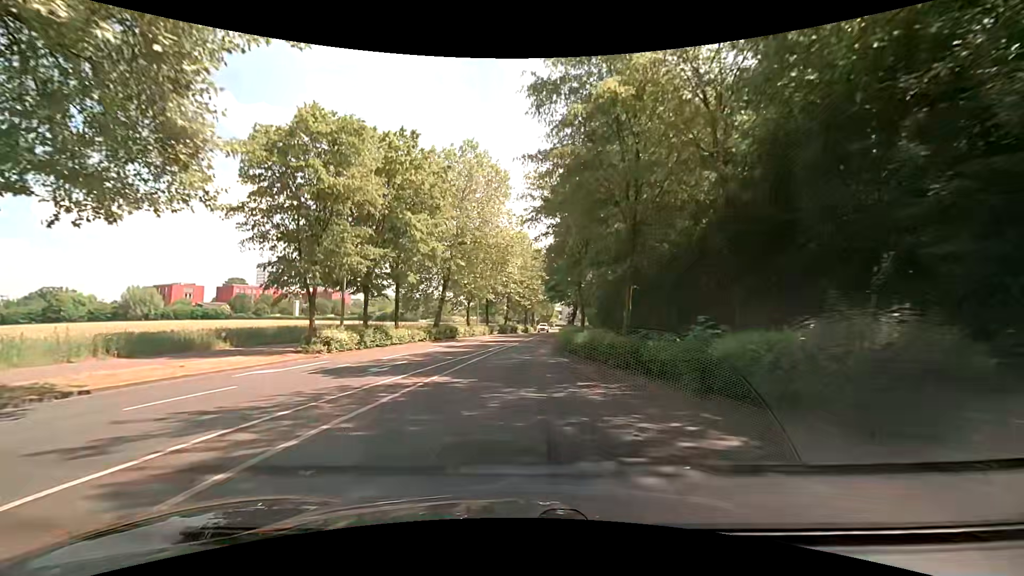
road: tertiary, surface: asphalt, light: Day
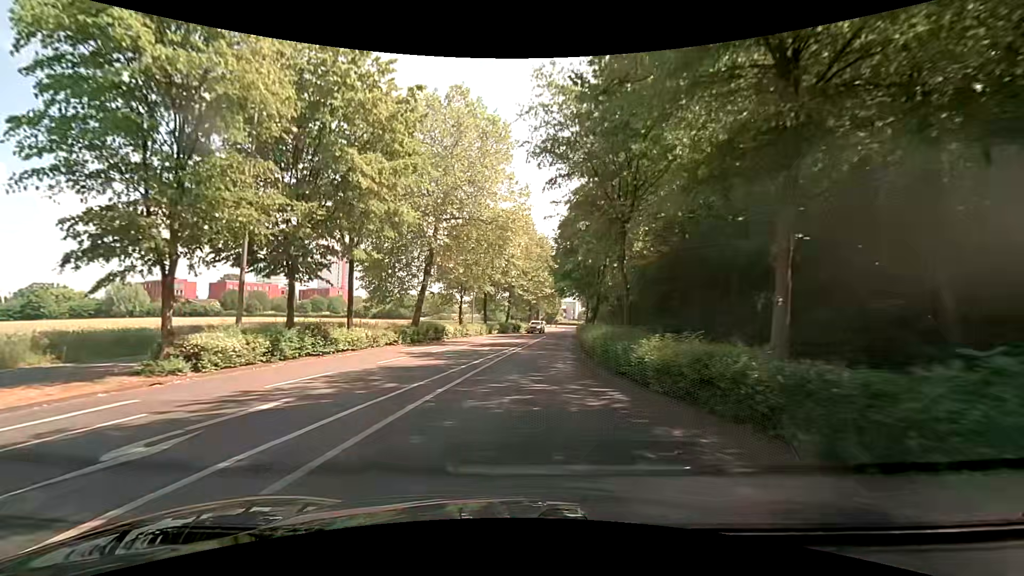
(0.0, +9.8) m; 0°
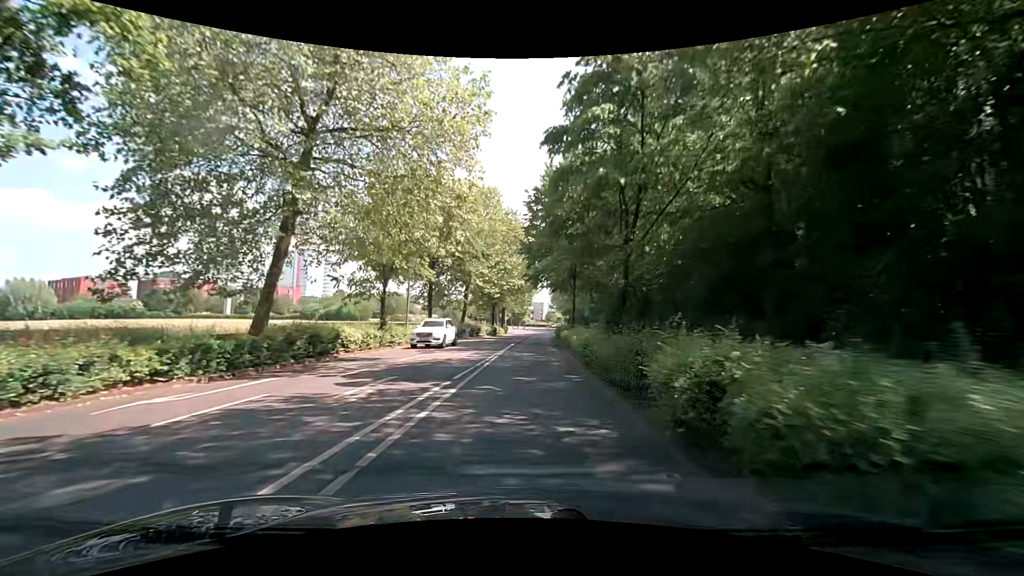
(+0.1, +16.0) m; +2°
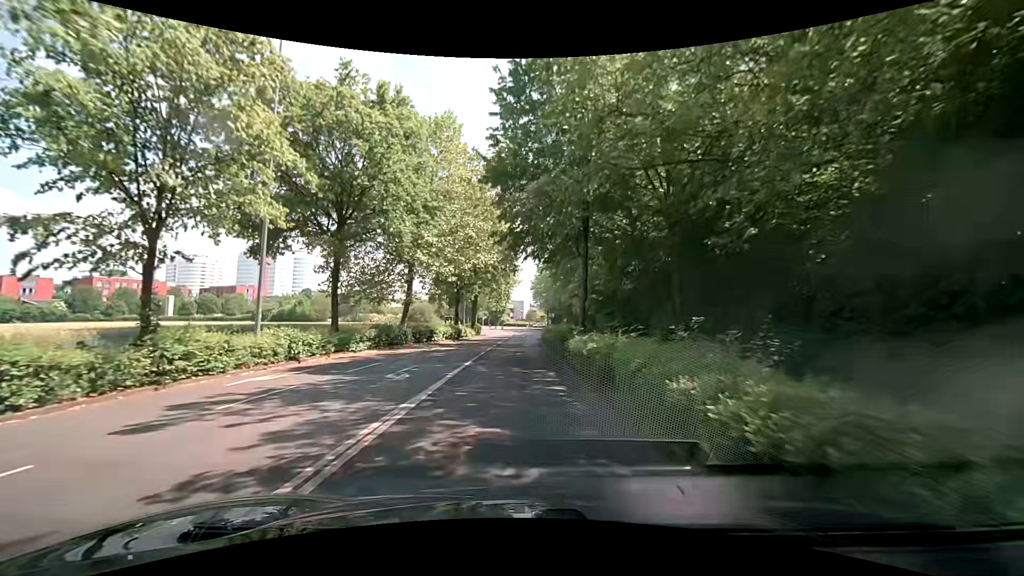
(+0.7, +17.1) m; +3°
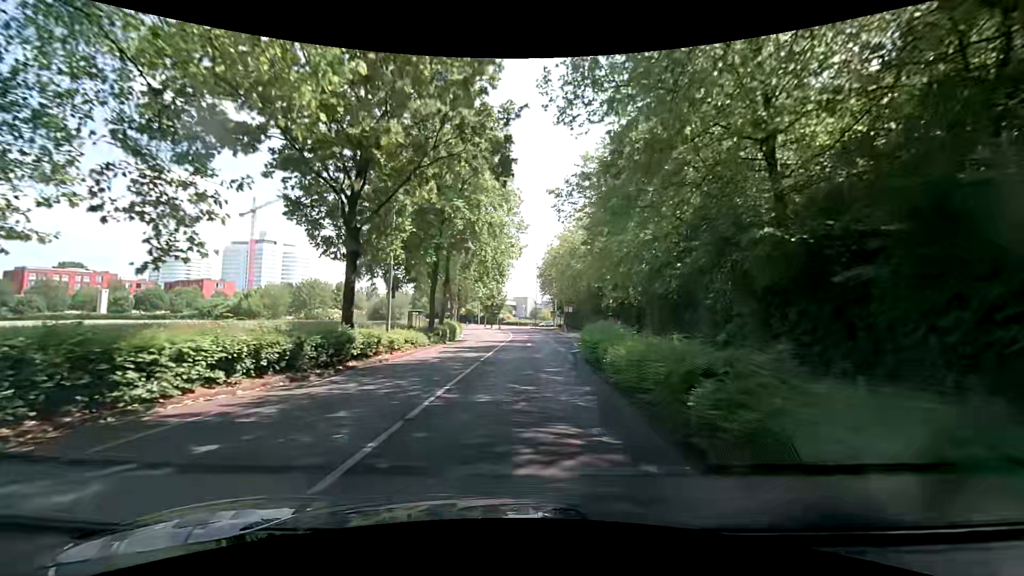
(-0.3, +29.3) m; -1°
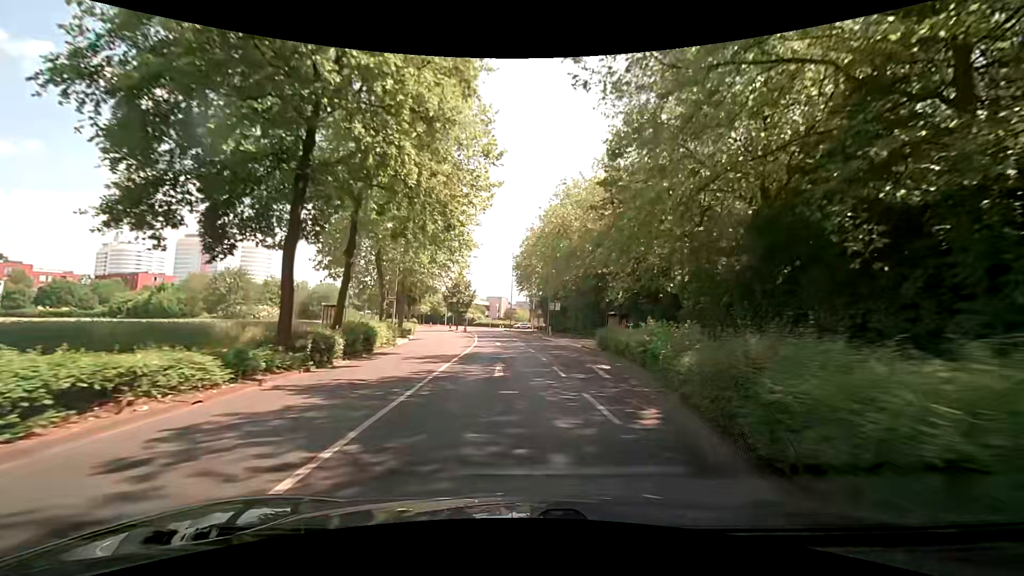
(+0.3, +17.1) m; +2°
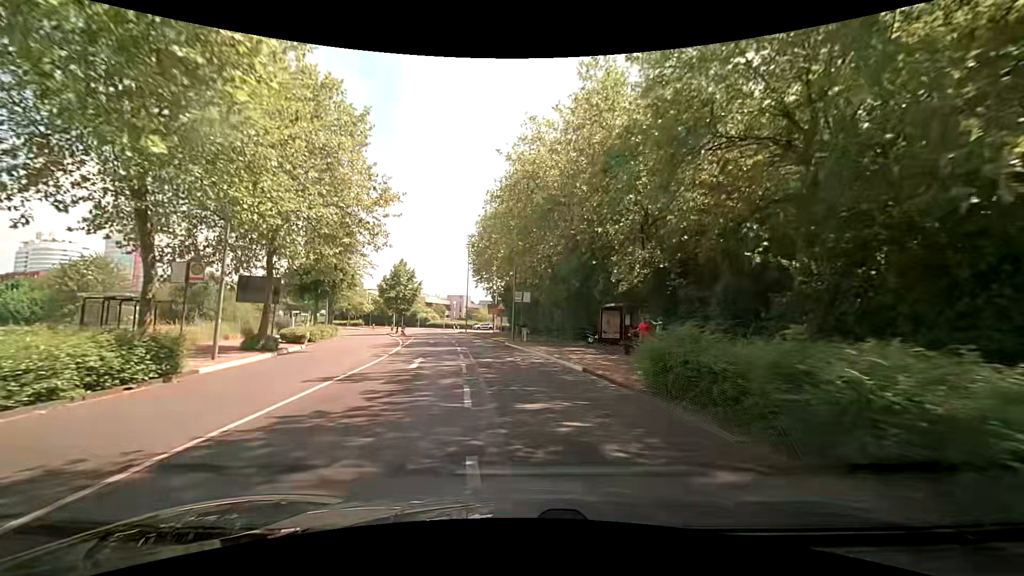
(+1.2, +16.7) m; +6°
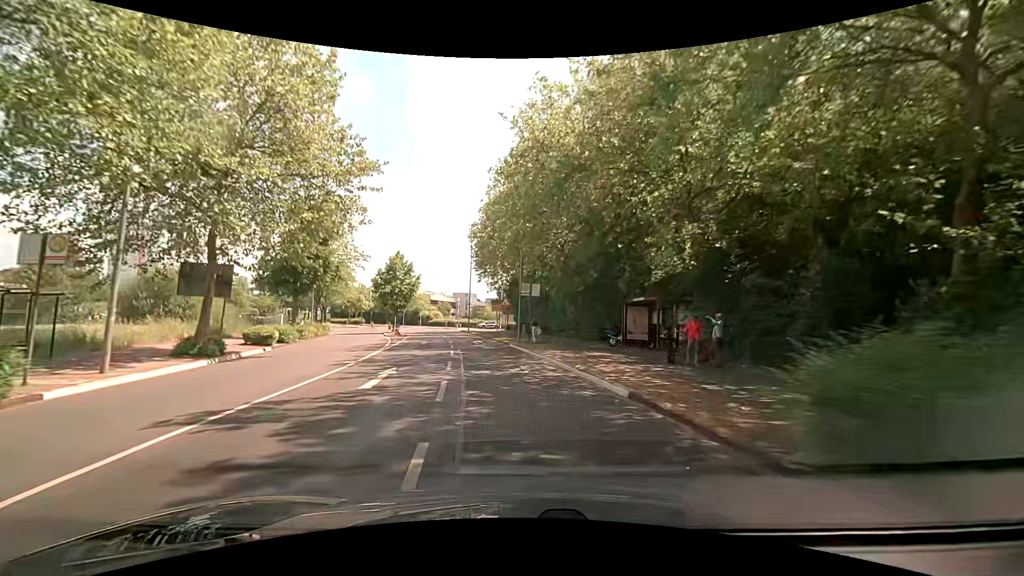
(-0.1, +5.5) m; 0°
(0, +10) (-1, +20) (-3, +30) (-5, +40) (-7, +49) (-9, +59) (-12, +69) (-10, +79) (-3, +86) (+5, +92) m
